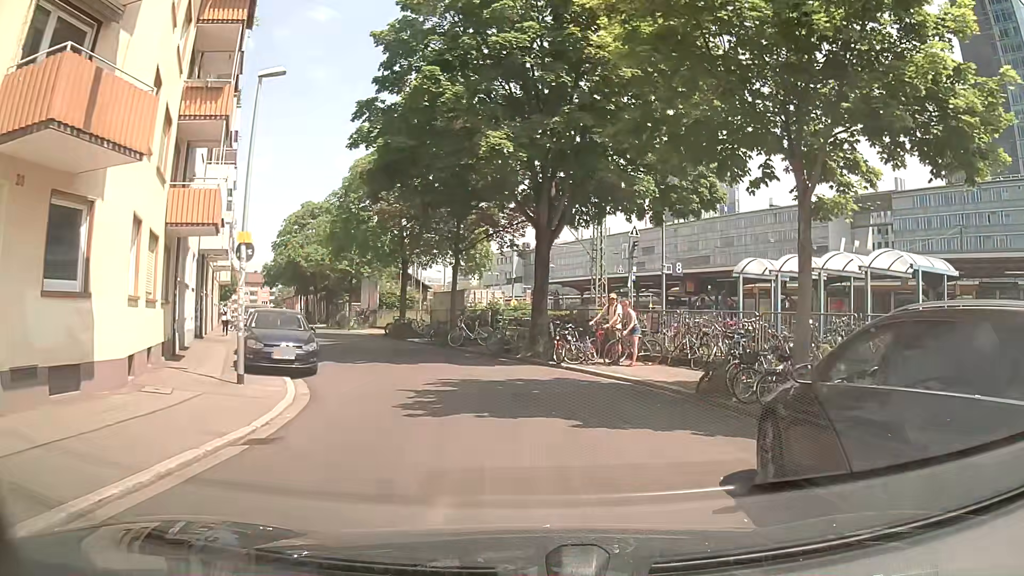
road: residential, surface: asphalt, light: Day
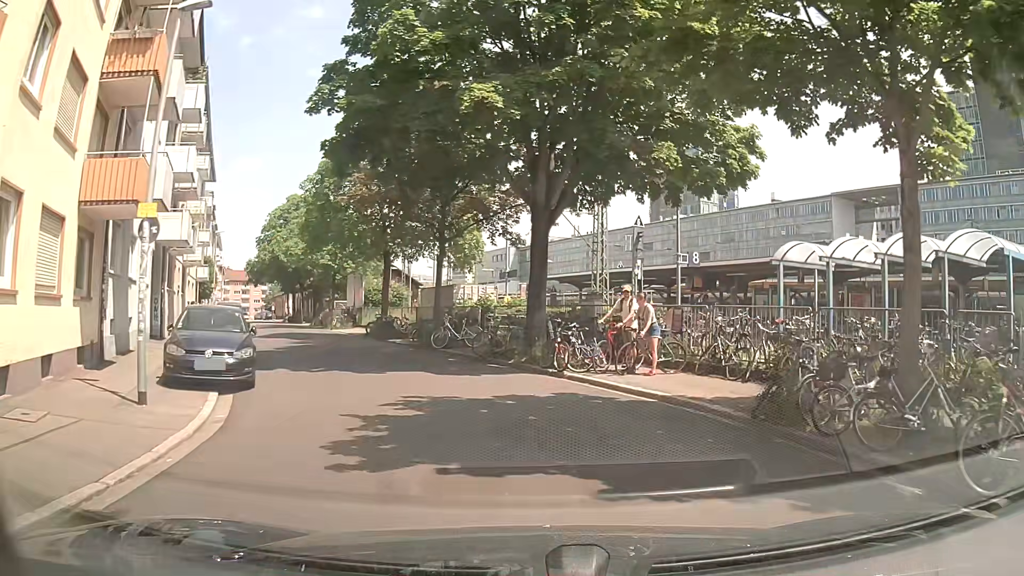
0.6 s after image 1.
(0.0, +3.4) m; +2°
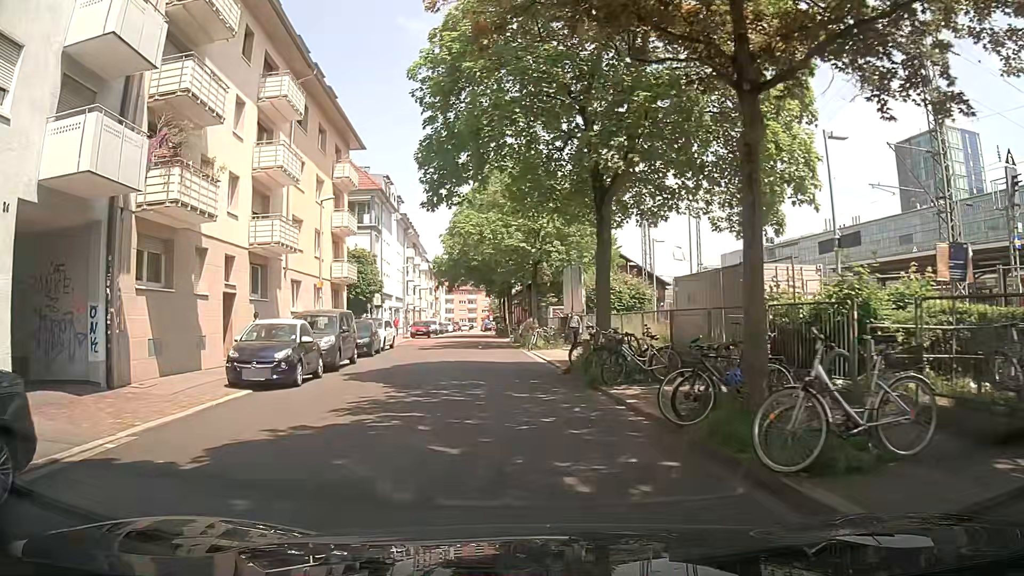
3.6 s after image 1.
(-3.0, +17.1) m; -23°
(0, +10) (-1, +20) (-2, +30) (-2, +40) (-3, +50) (-3, +60) (-4, +70) (-4, +80) (-5, +90) (-6, +100) m
